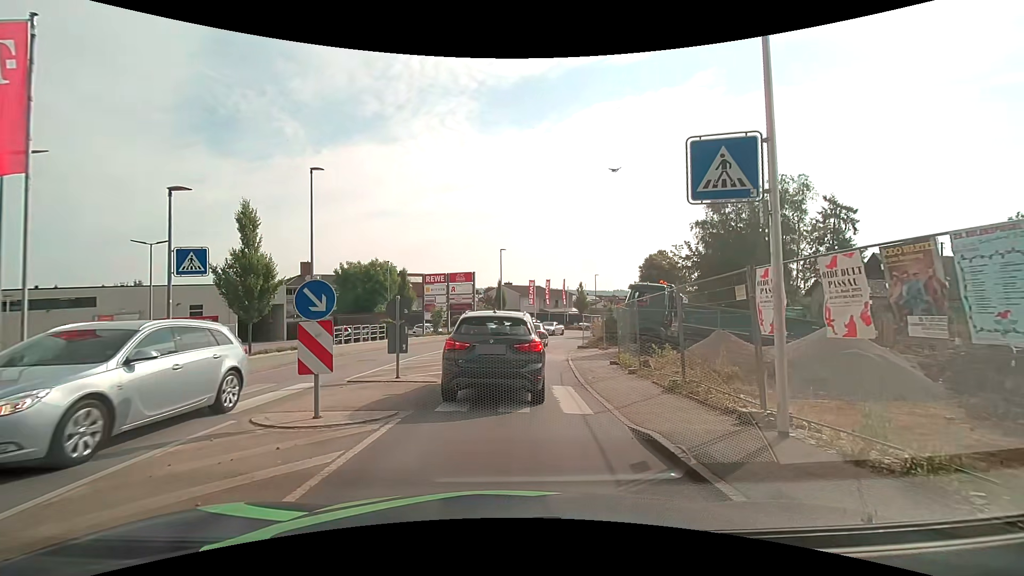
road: tertiary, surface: asphalt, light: Day
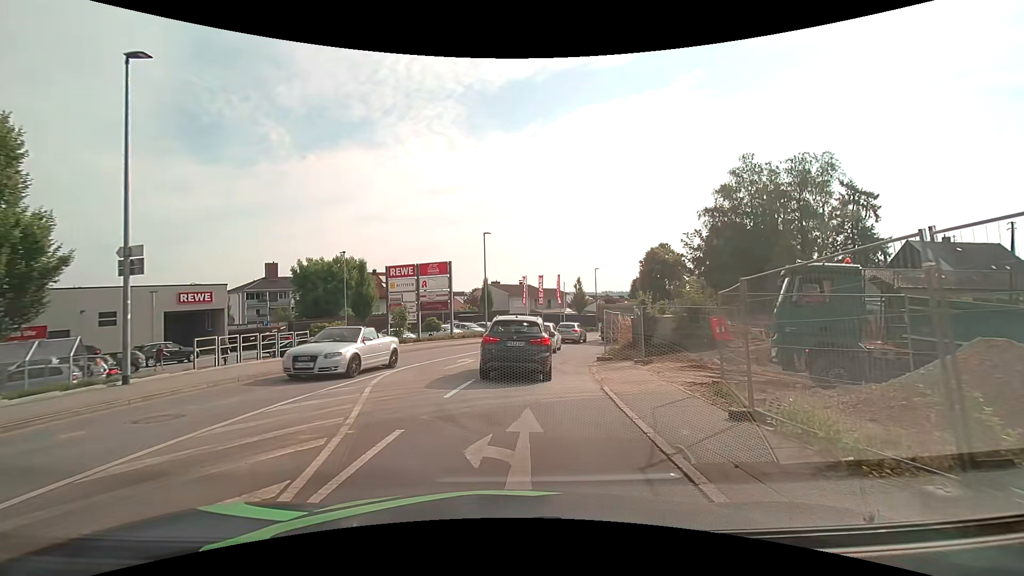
(-0.1, +10.2) m; +1°
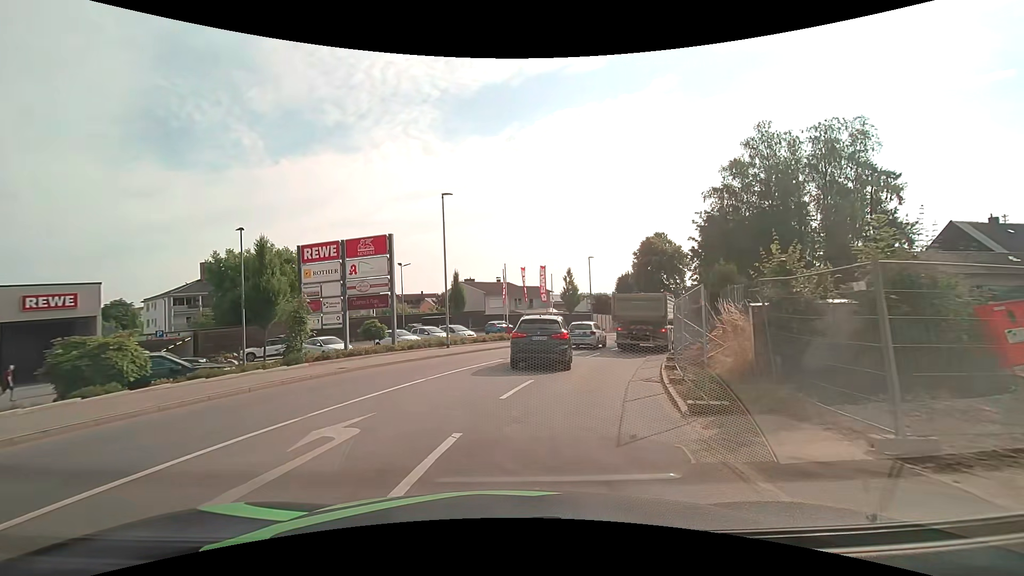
(+0.1, +12.4) m; +2°
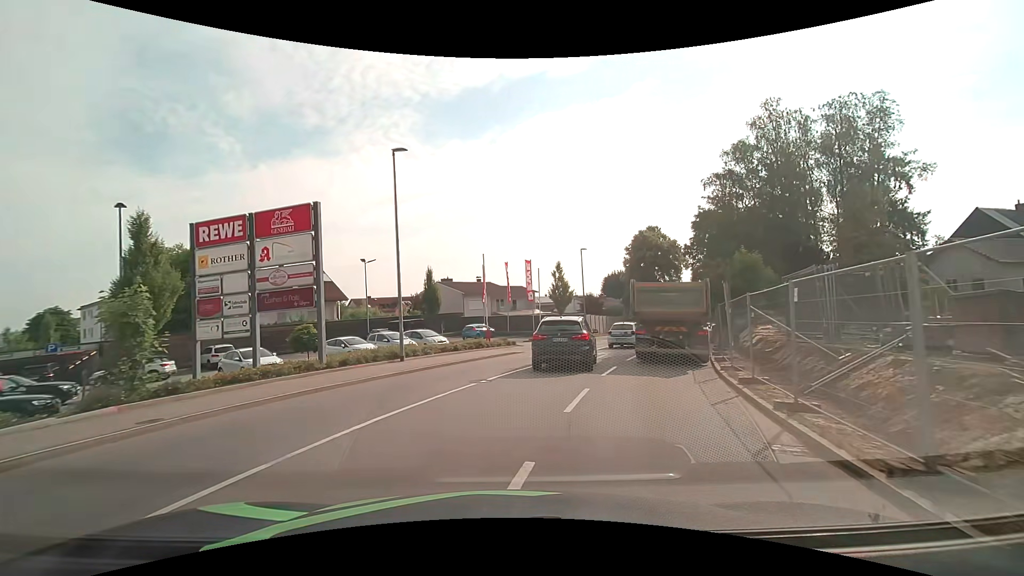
(+0.1, +7.2) m; +2°
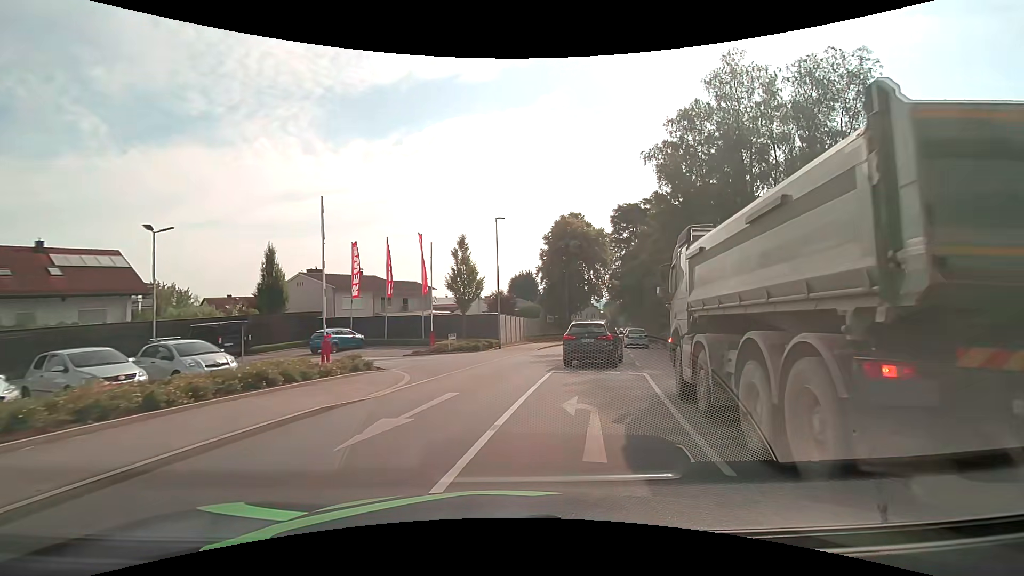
(+1.1, +15.2) m; +11°
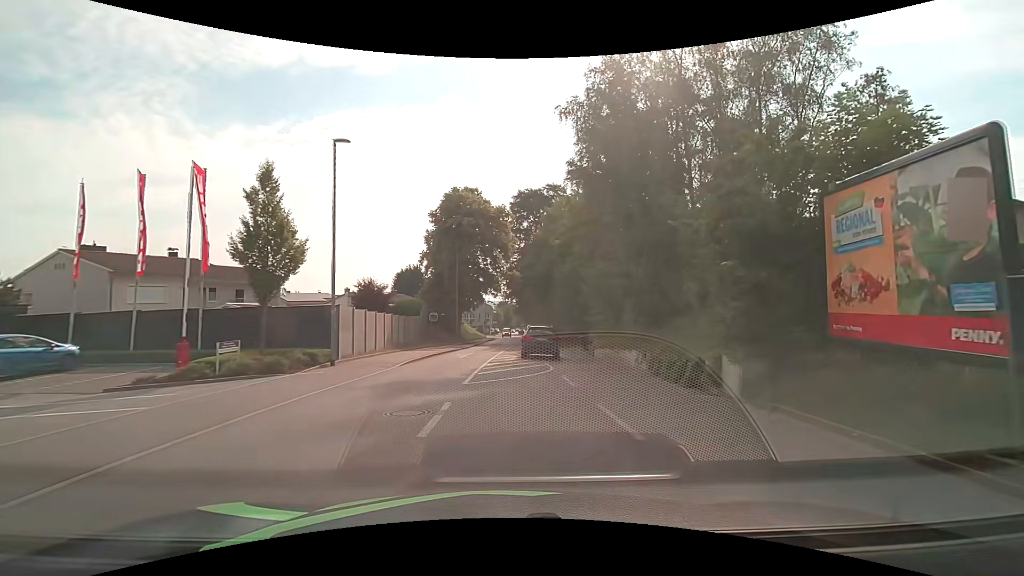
(+1.3, +12.4) m; +11°
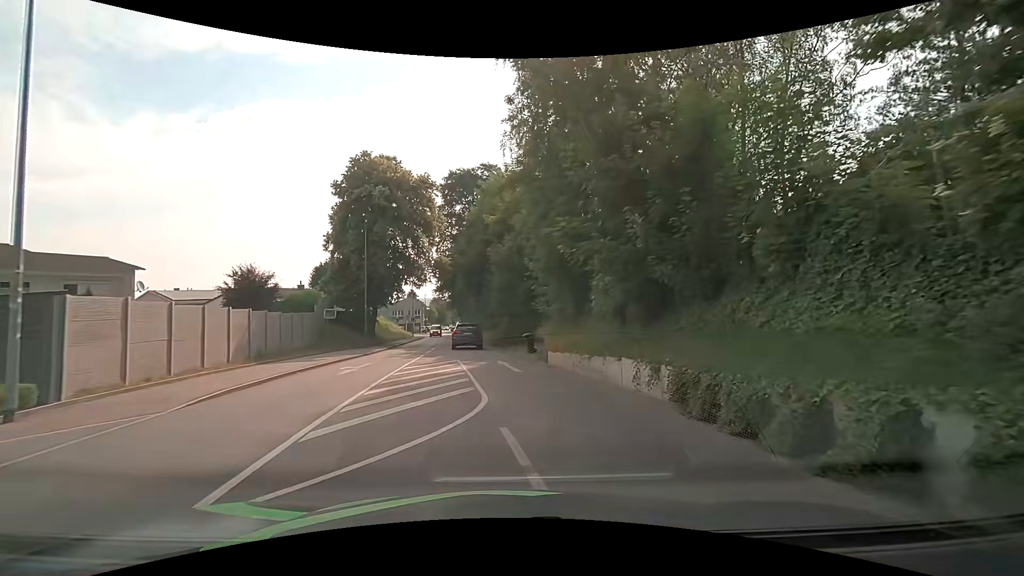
(+0.7, +8.5) m; +9°
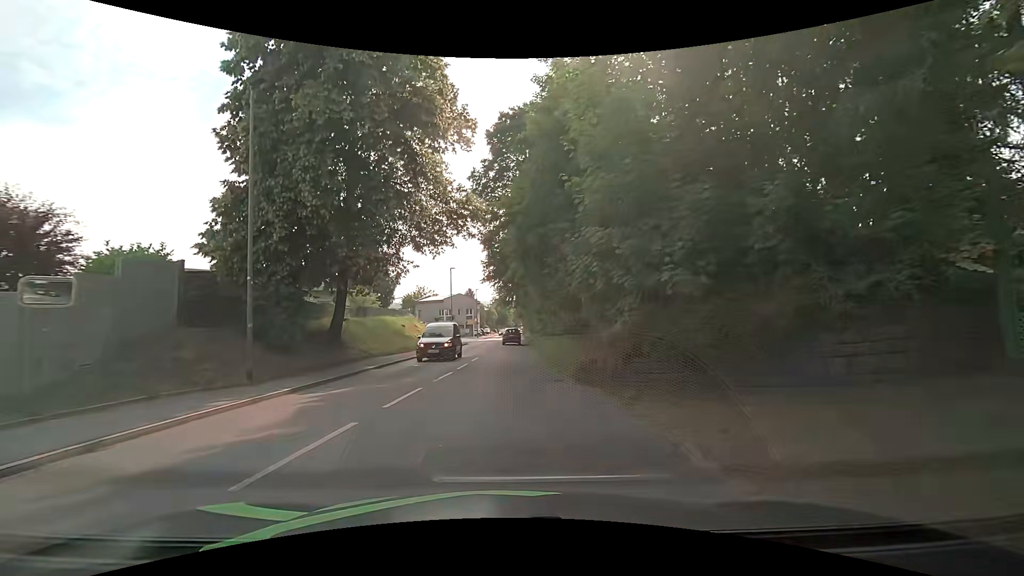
(-1.3, +21.7) m; -9°
(0, +10) (0, +20) (+1, +30) (+1, +40) (+1, +50) (+2, +60) (+2, +70) (+3, +80) (+3, +90) (+3, +100) m
